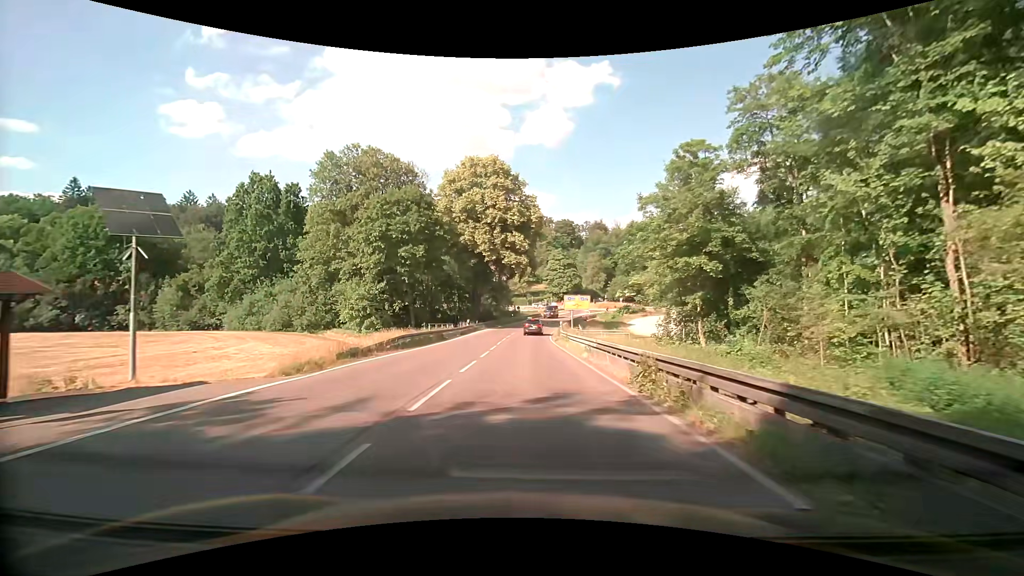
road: secondary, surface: asphalt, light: Day
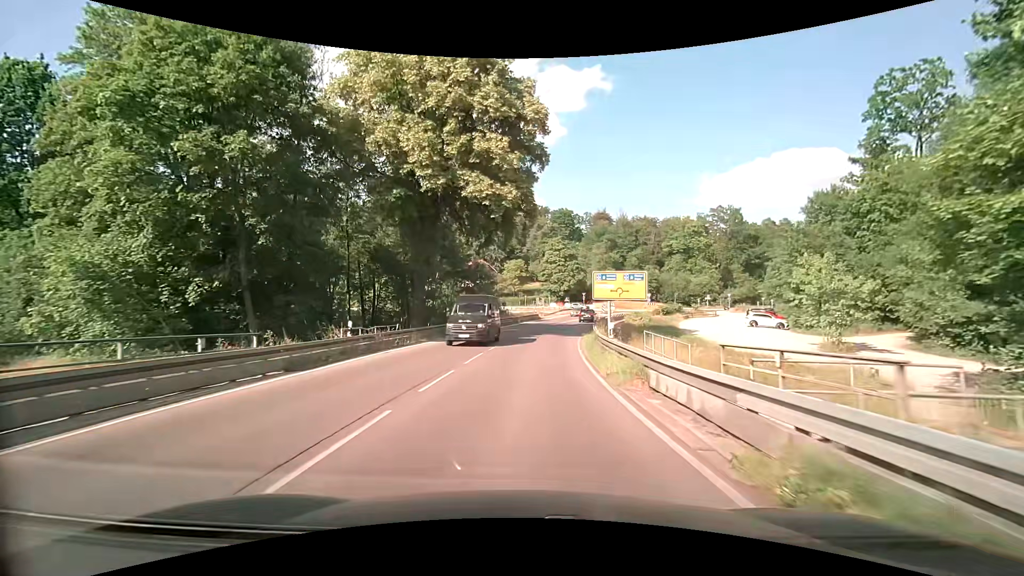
(+0.3, +34.0) m; +1°
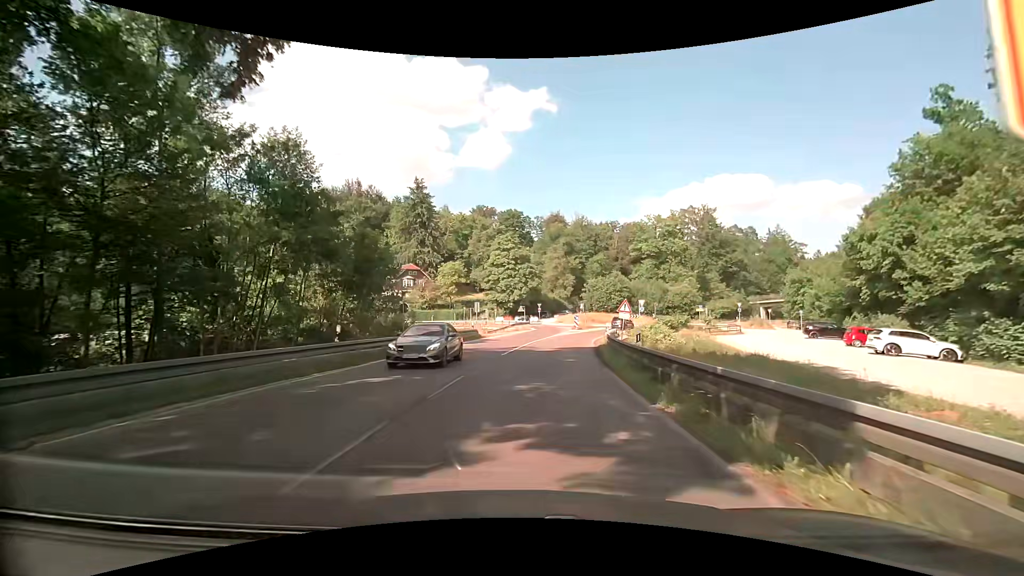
(+0.9, +30.1) m; +6°
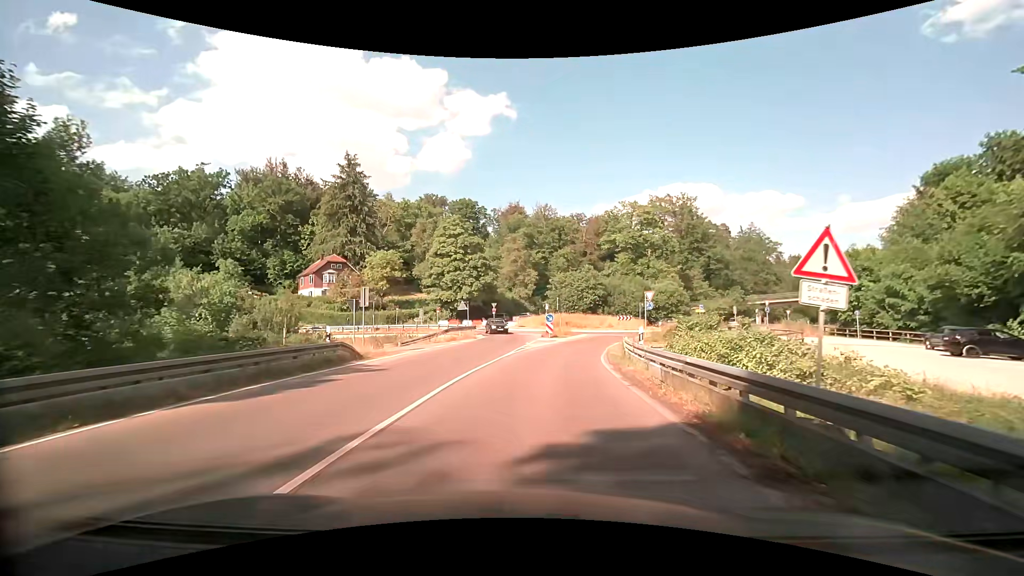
(+1.2, +22.4) m; +5°
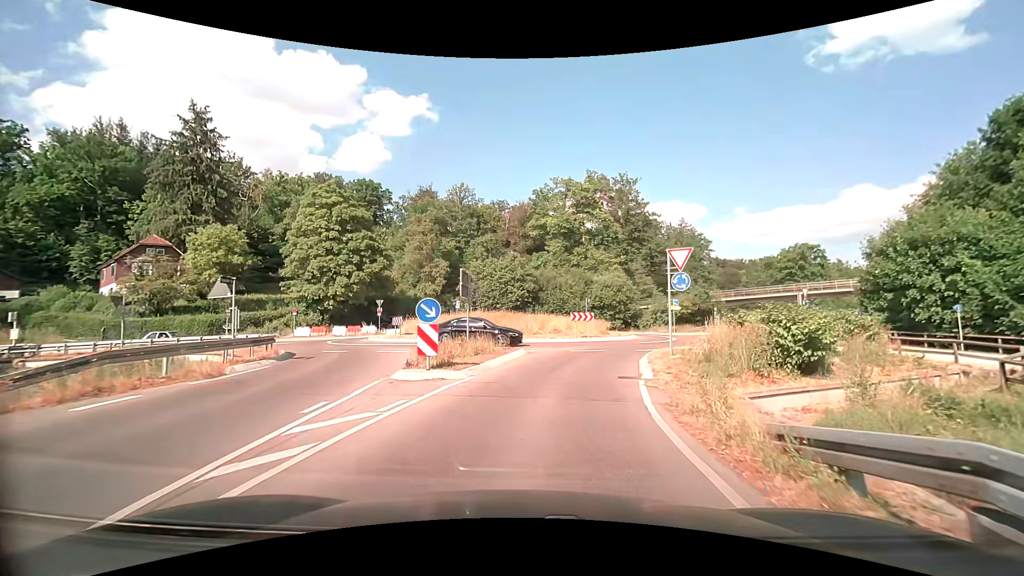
(+1.8, +23.5) m; +9°
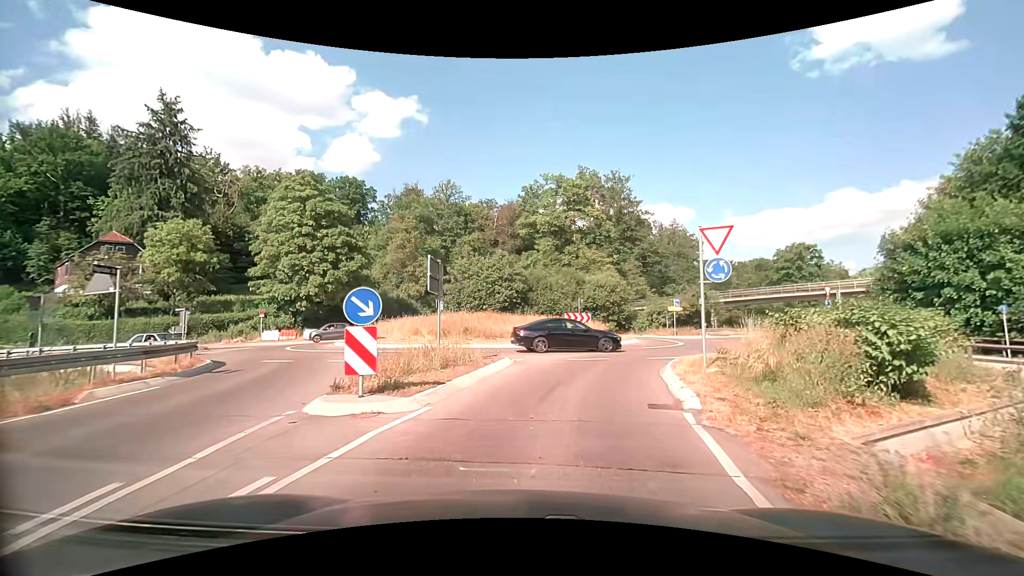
(0.0, +4.0) m; +1°
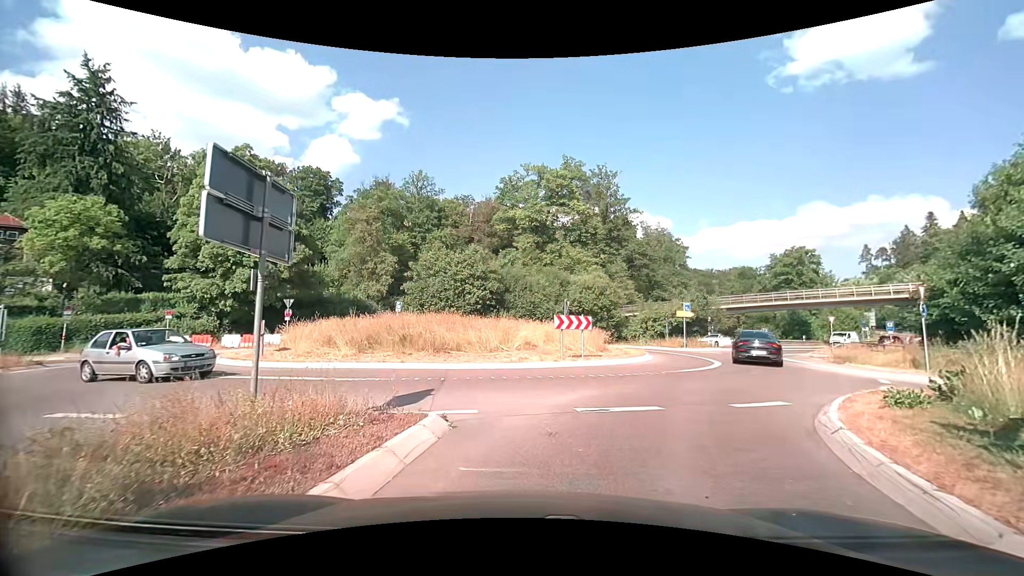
(+0.2, +8.9) m; +2°
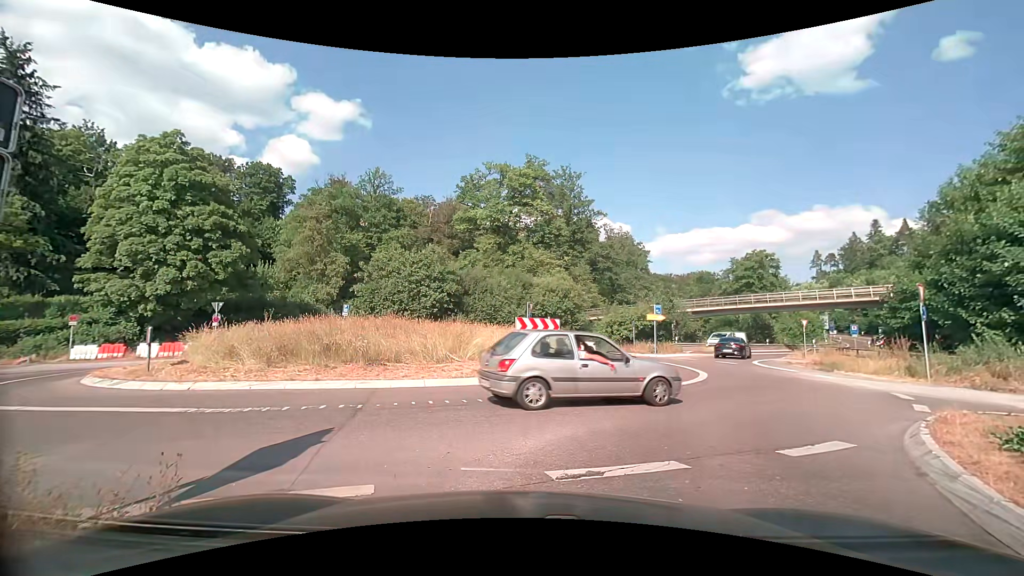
(+0.1, +3.1) m; +2°
